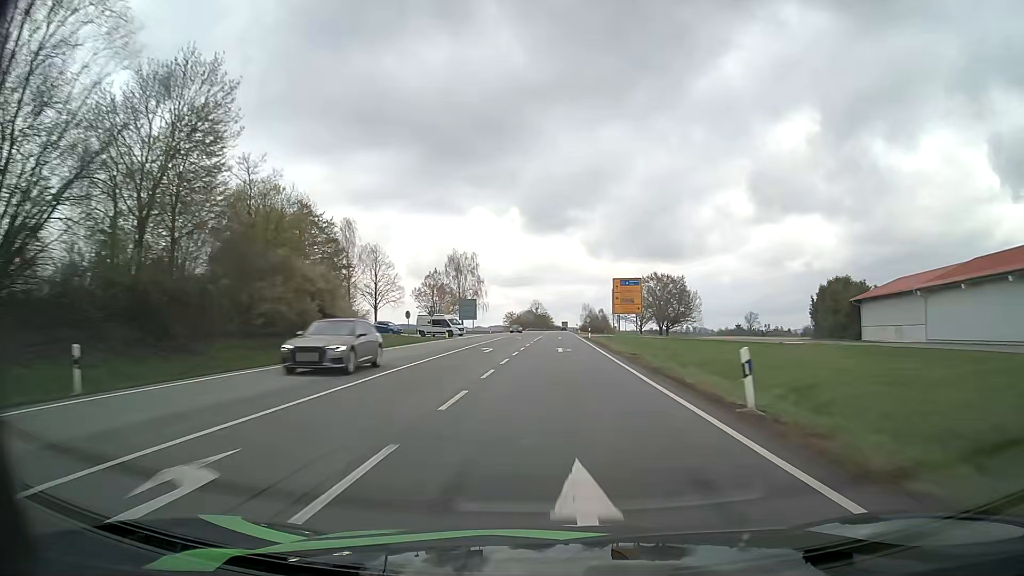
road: primary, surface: asphalt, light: Day
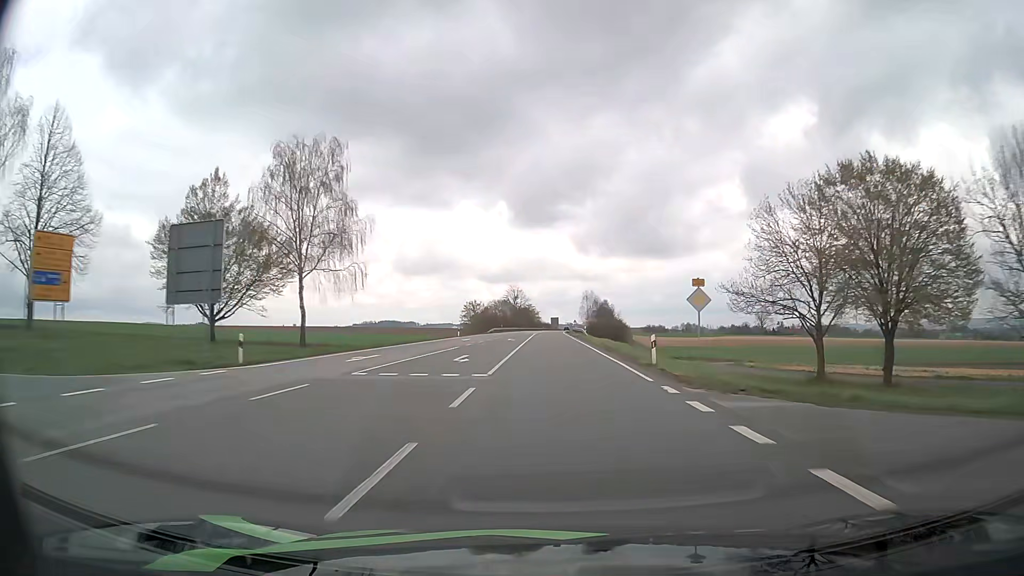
(+0.7, +83.4) m; +1°
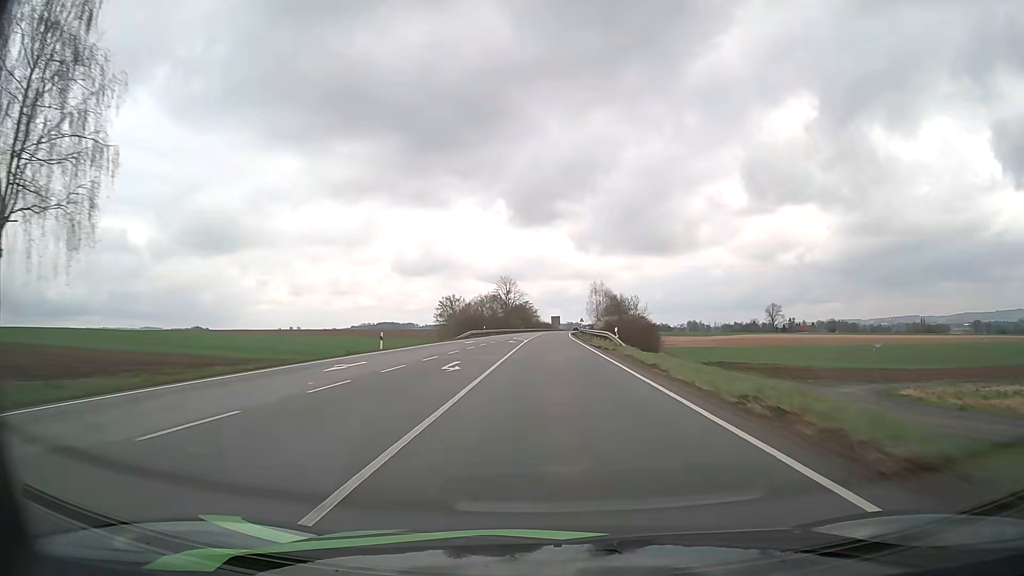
(0.0, +33.3) m; 0°
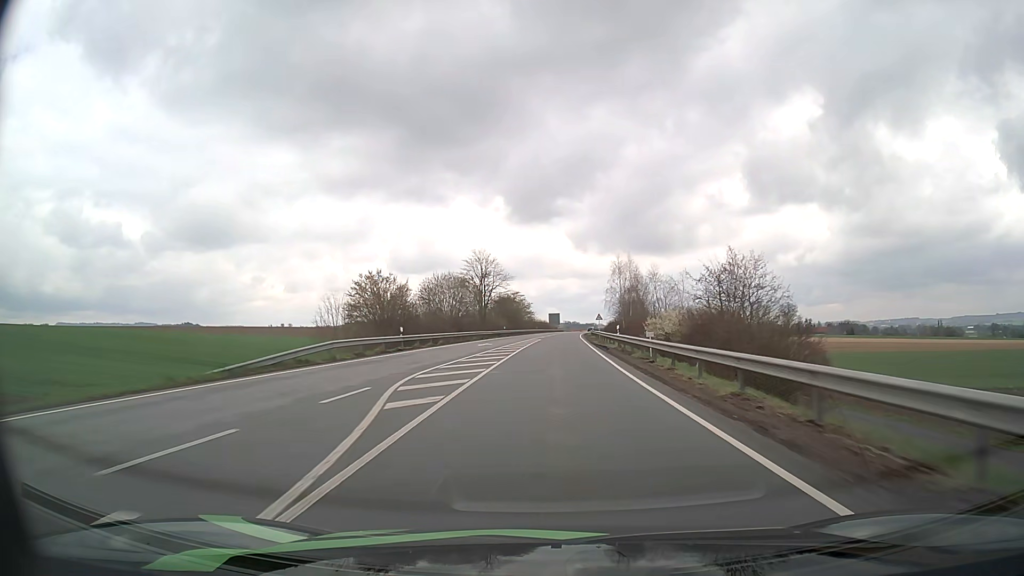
(0.0, +49.9) m; 0°
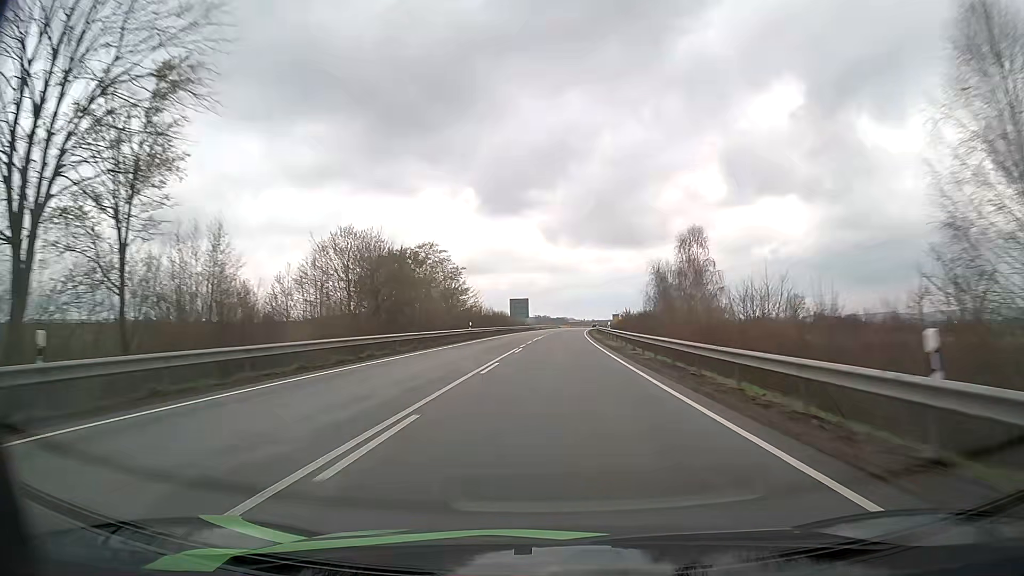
(+1.5, +83.4) m; +2°
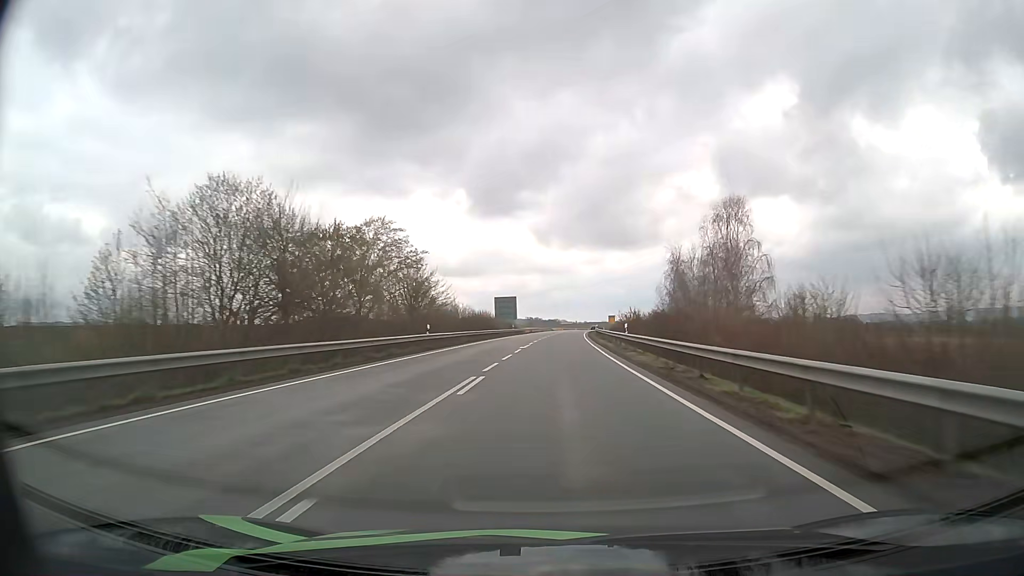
(+0.1, +16.7) m; +1°
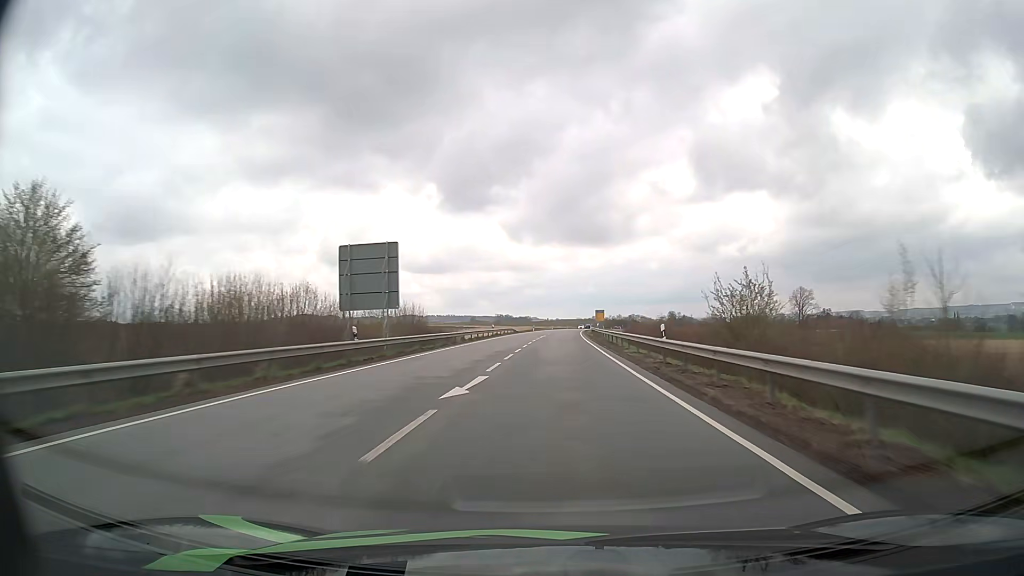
(+1.5, +66.6) m; +2°
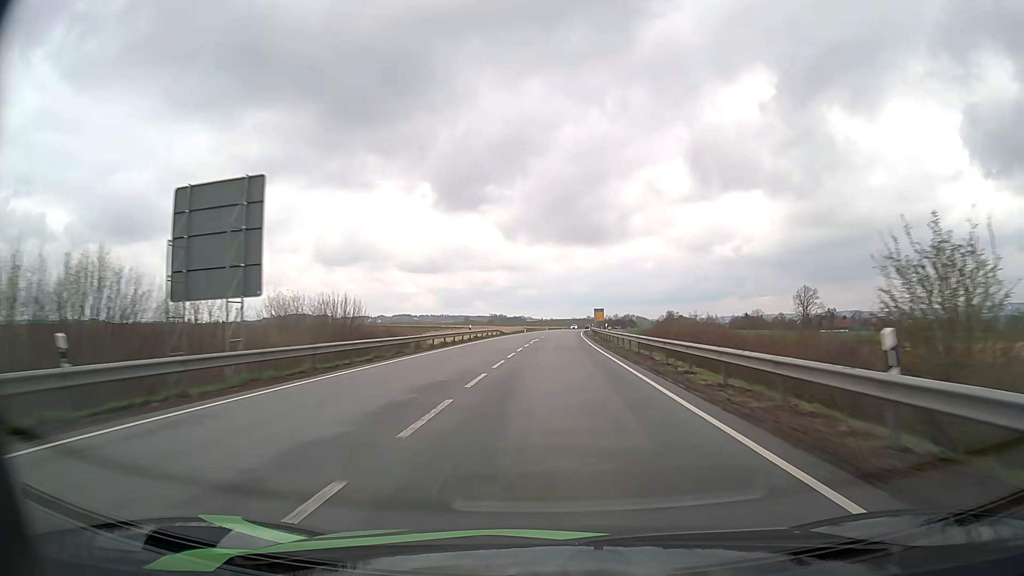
(+0.1, +16.7) m; 0°
(0, +10) (0, +20) (0, +30) (0, +40) (+1, +50) (+1, +60) (+1, +70) (+2, +80) (+2, +90) (+3, +100) m
